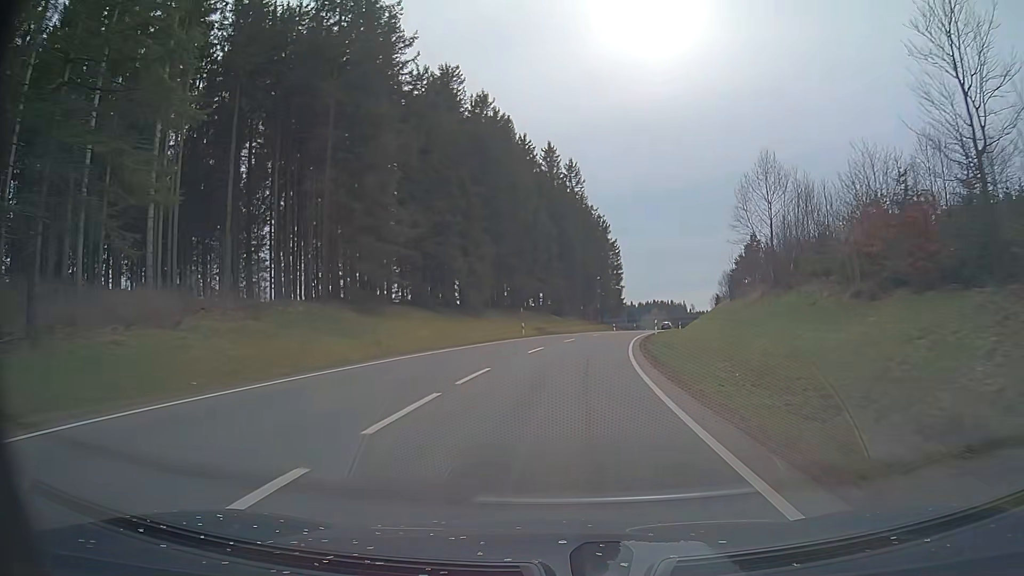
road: primary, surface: asphalt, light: Day
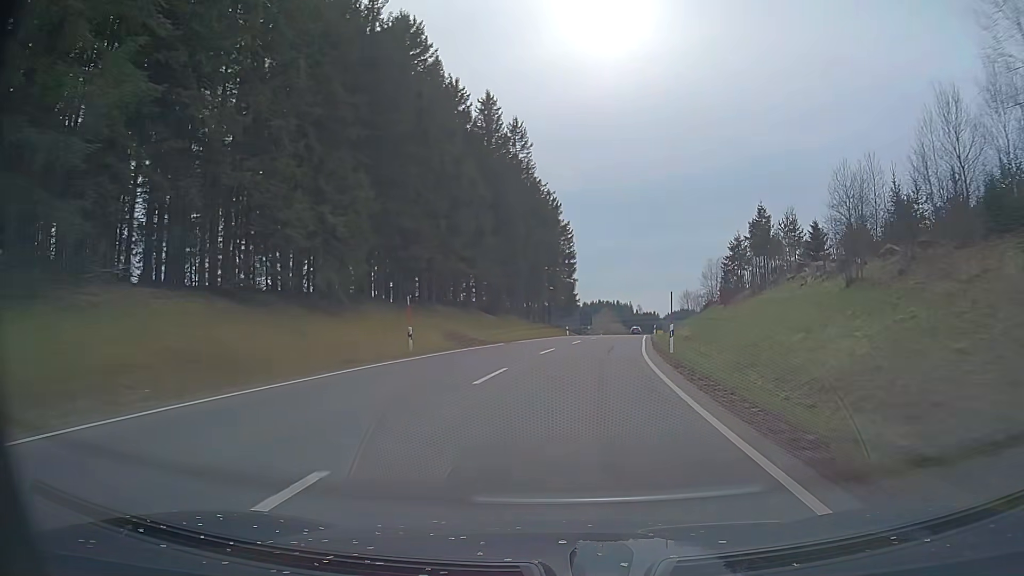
(+1.1, +24.3) m; +4°
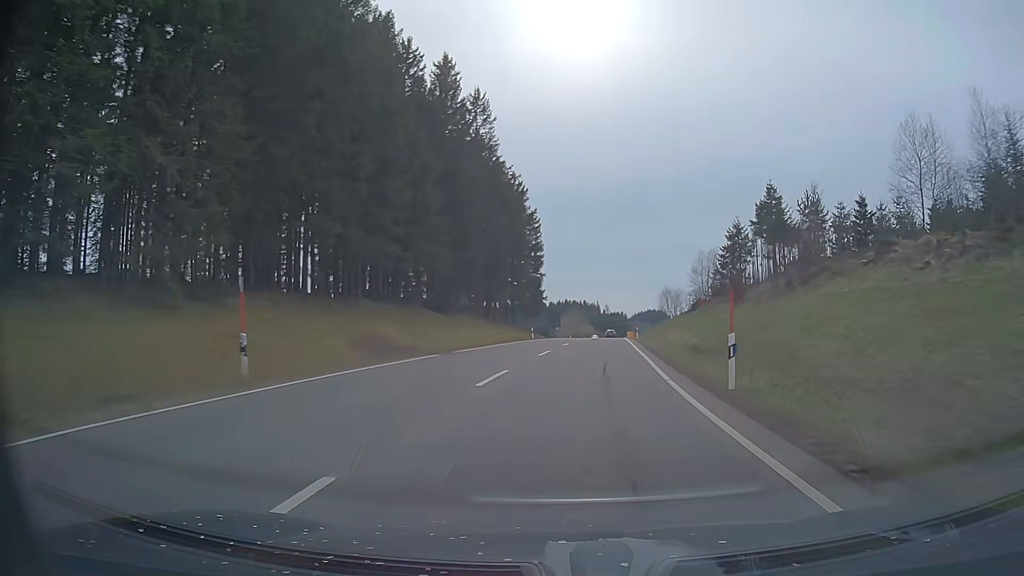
(+0.5, +12.1) m; +4°
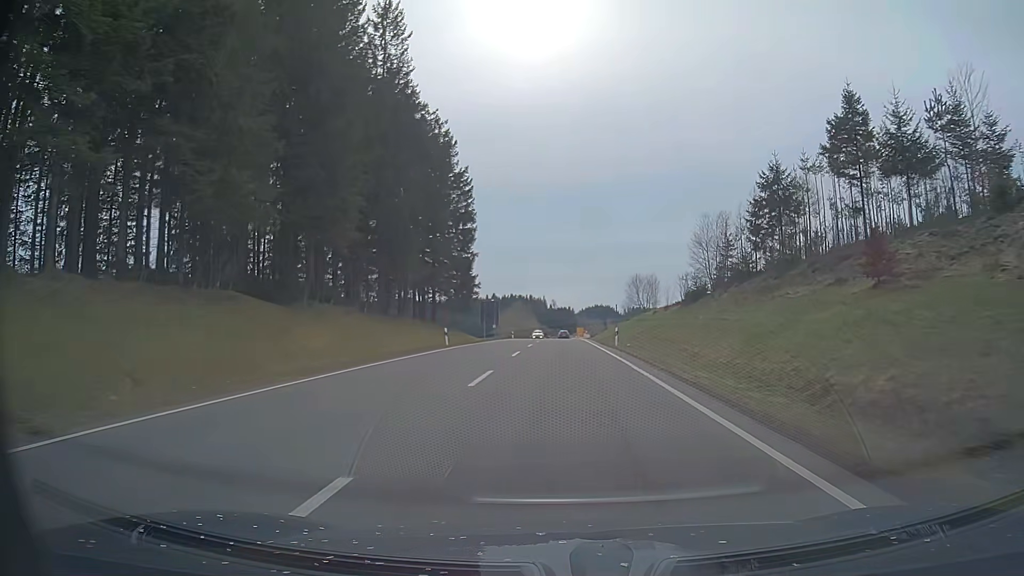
(+1.0, +23.9) m; +5°
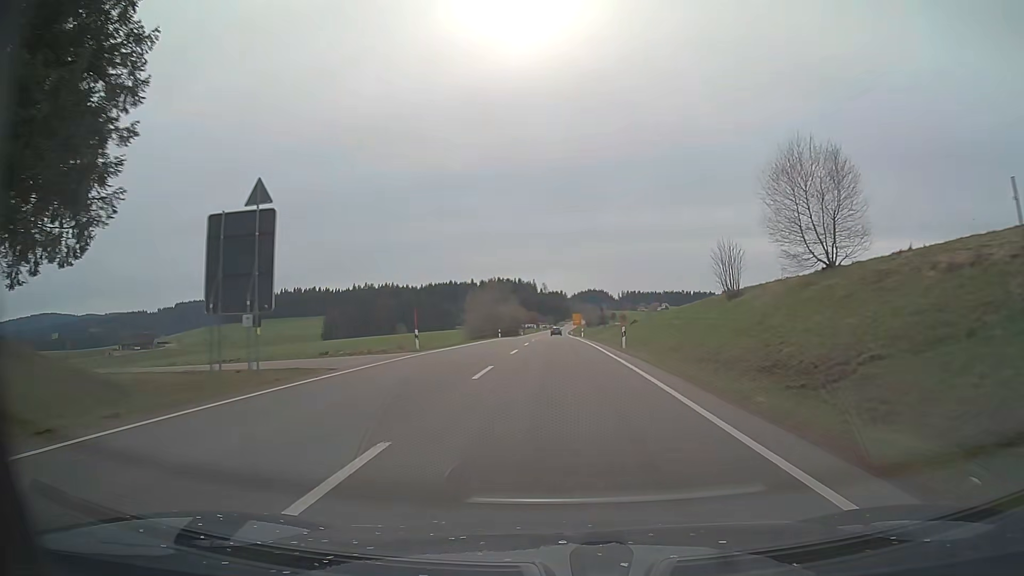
(+0.6, +58.4) m; +1°
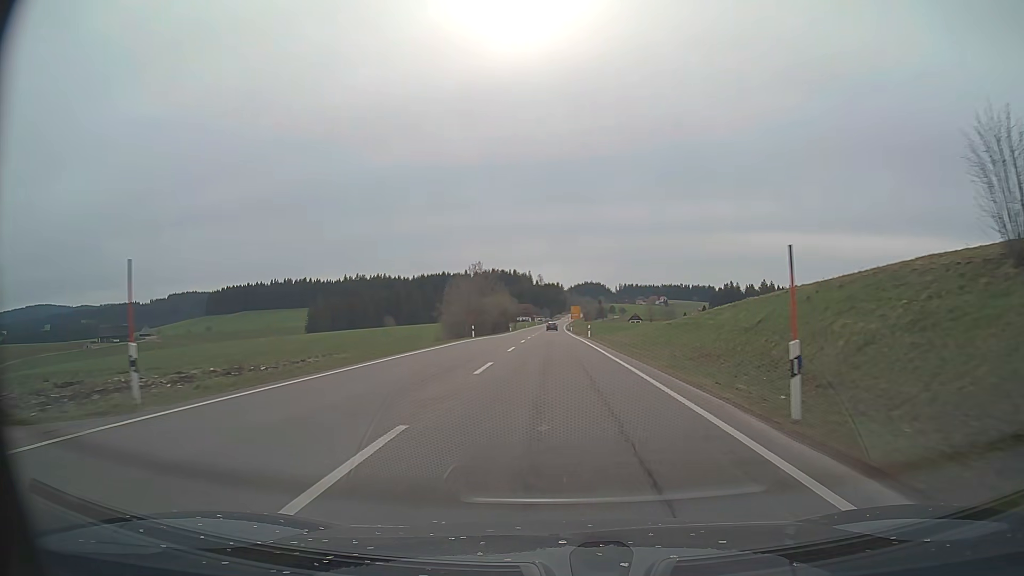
(+0.1, +23.1) m; +1°
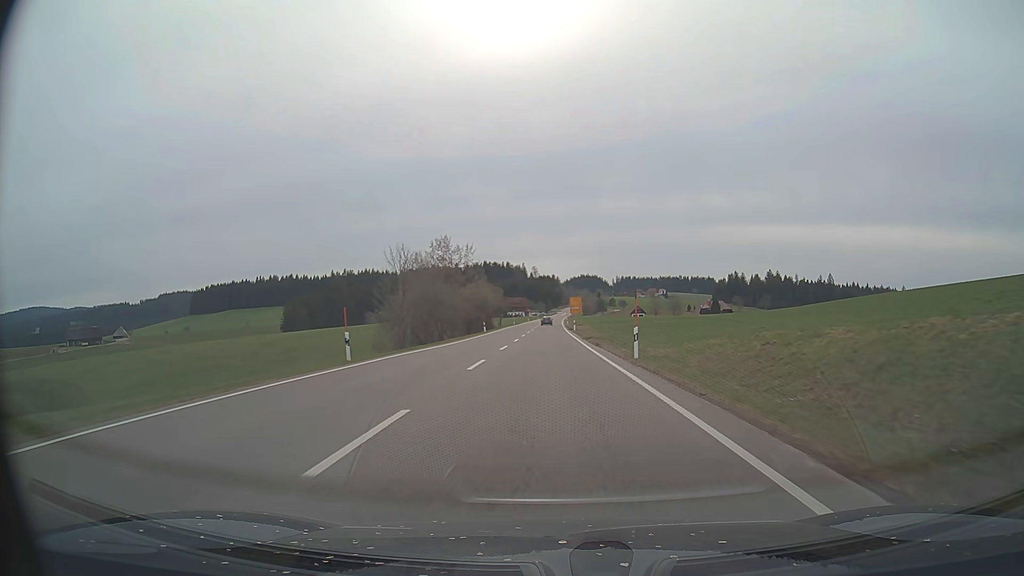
(0.0, +34.7) m; 0°
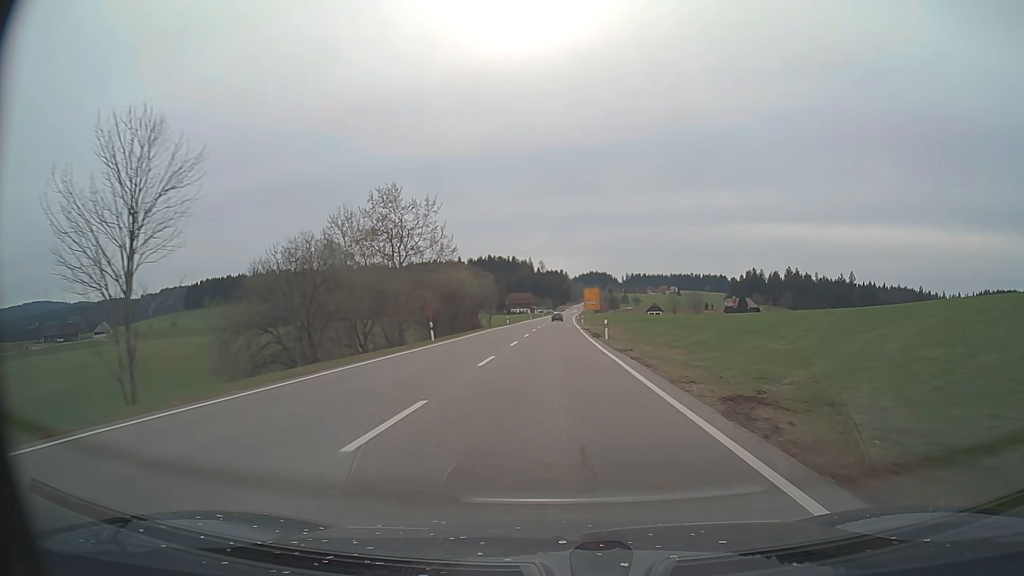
(-0.3, +35.0) m; -1°
